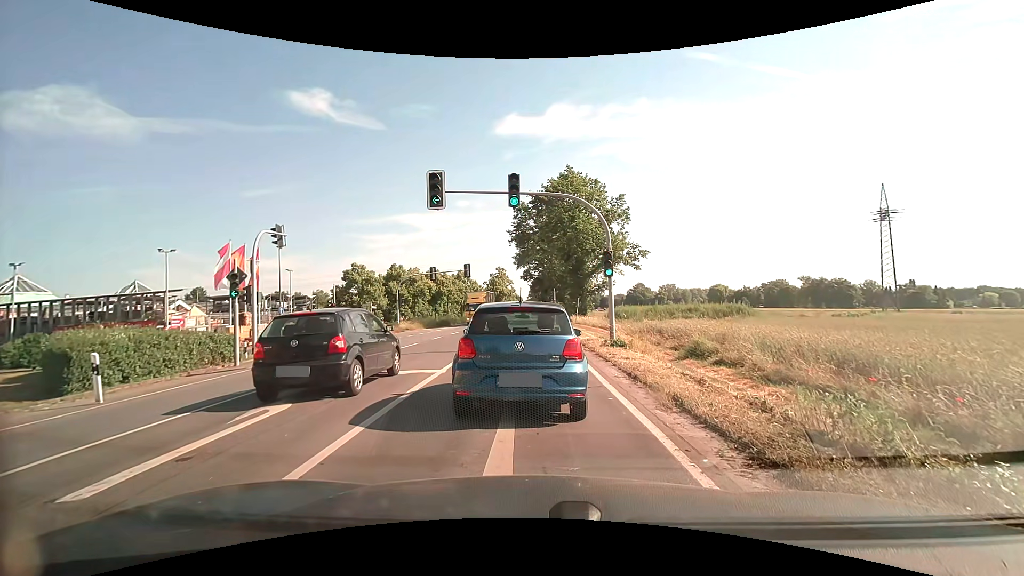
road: secondary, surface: asphalt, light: Day
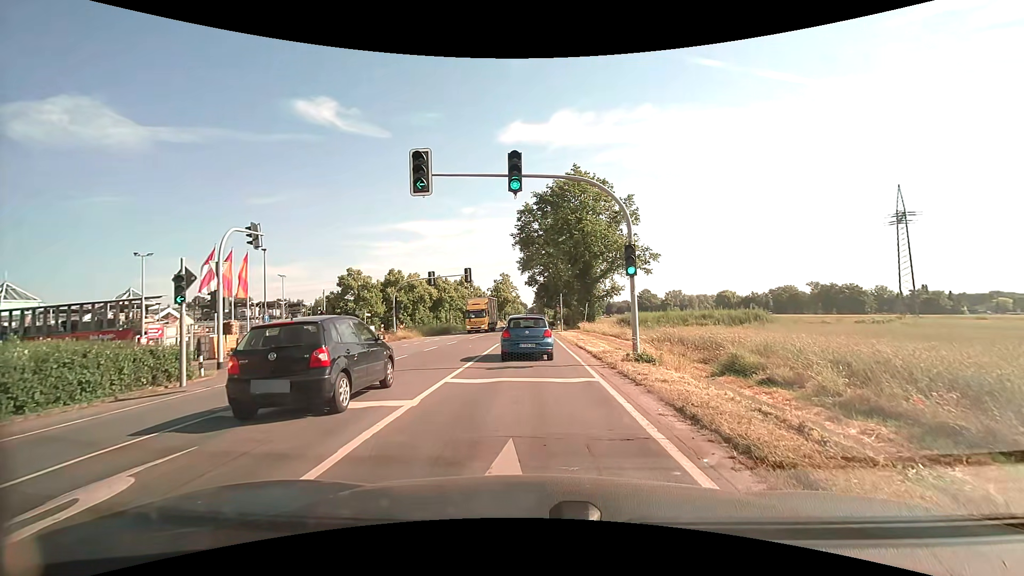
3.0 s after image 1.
(0.0, +3.3) m; -2°
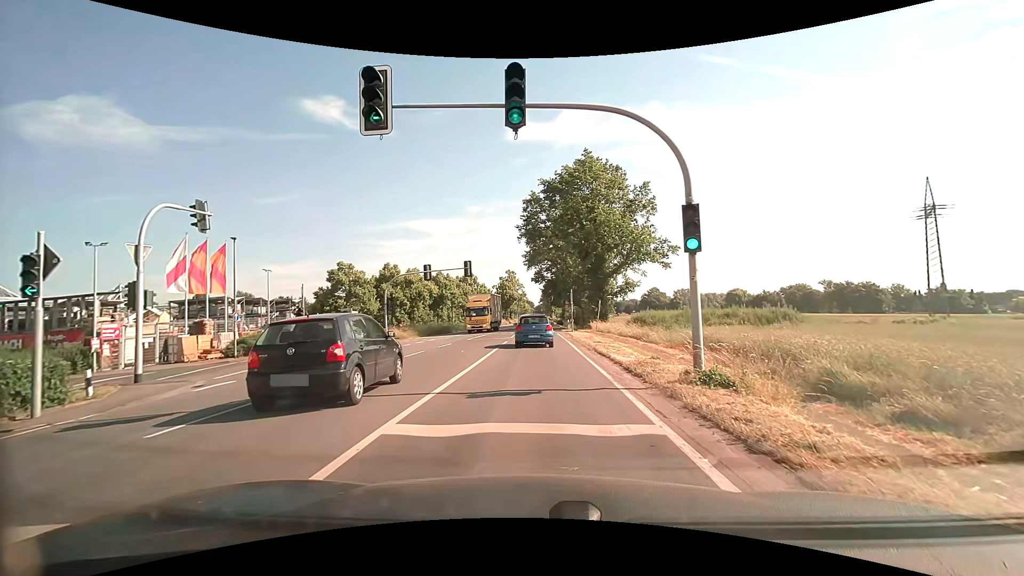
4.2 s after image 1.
(0.0, +5.1) m; -1°
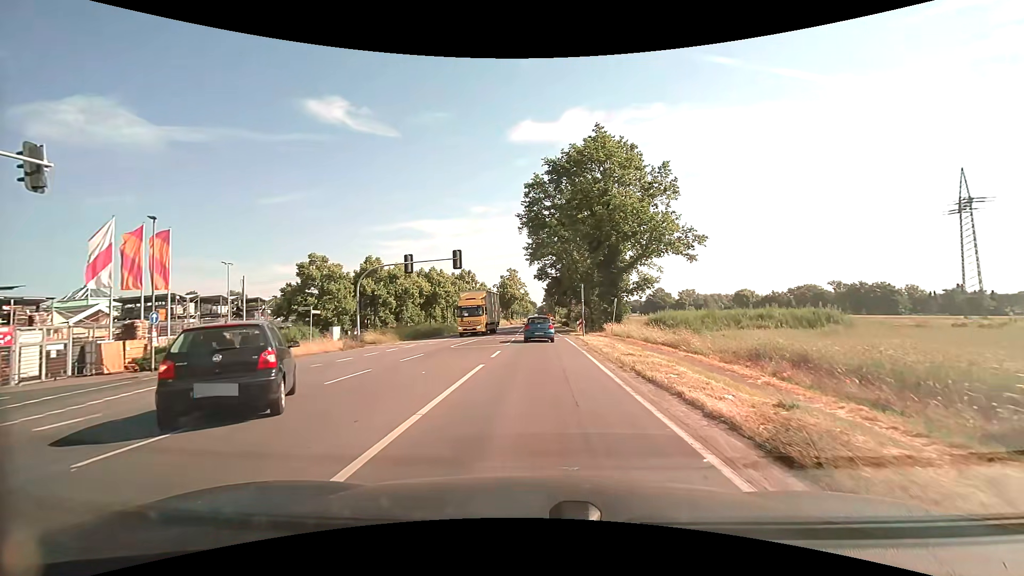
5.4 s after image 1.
(0.0, +7.6) m; 0°
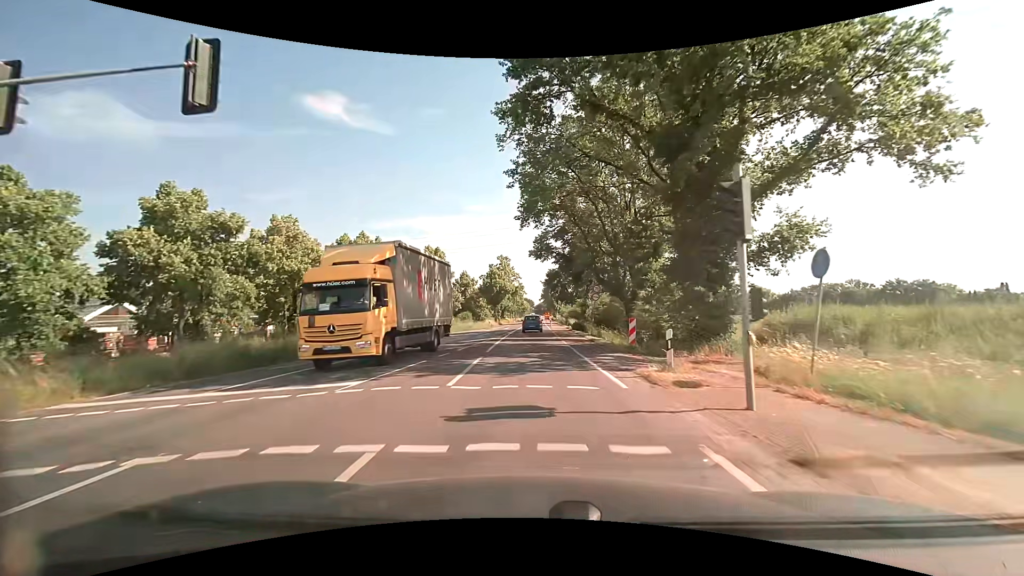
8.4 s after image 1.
(+0.1, +28.0) m; 0°
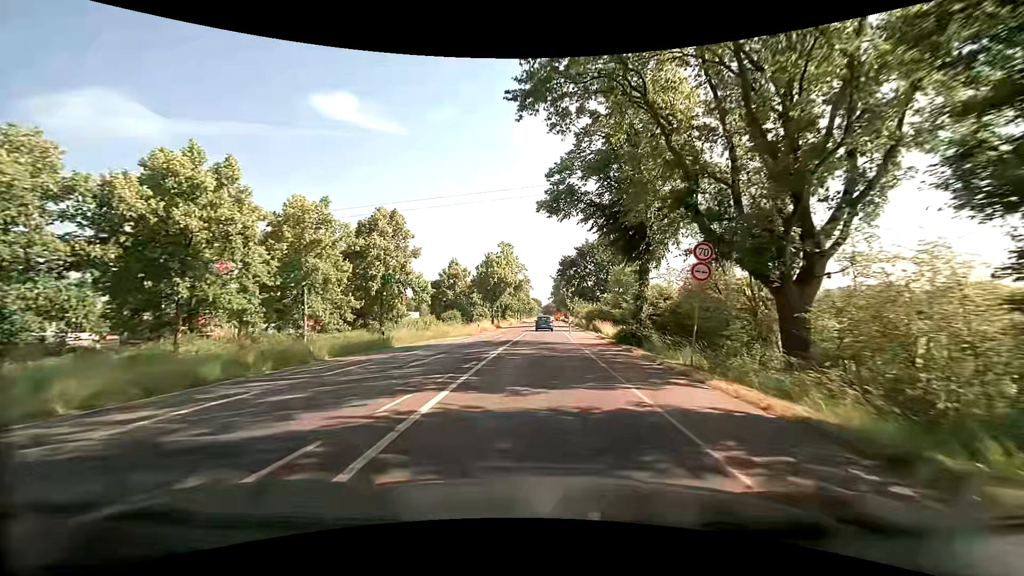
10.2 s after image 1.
(-0.3, +22.5) m; 0°
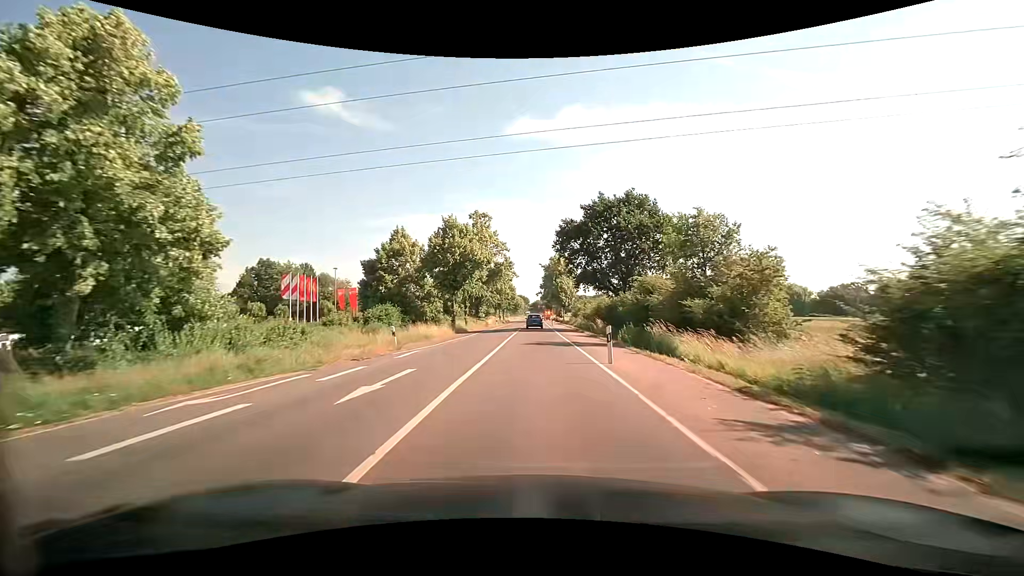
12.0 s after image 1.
(0.0, +26.2) m; +2°
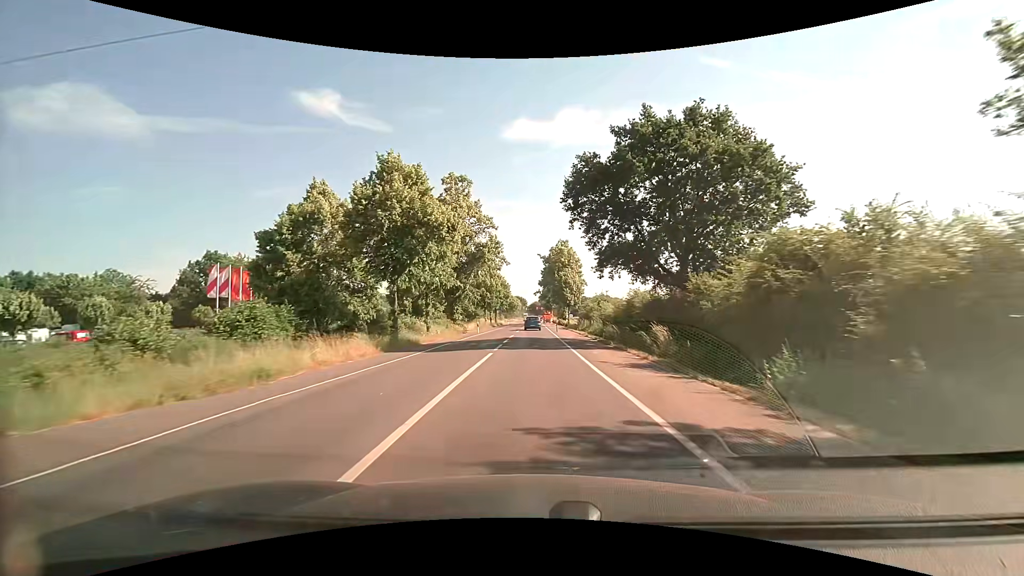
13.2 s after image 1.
(-0.2, +19.2) m; -1°
